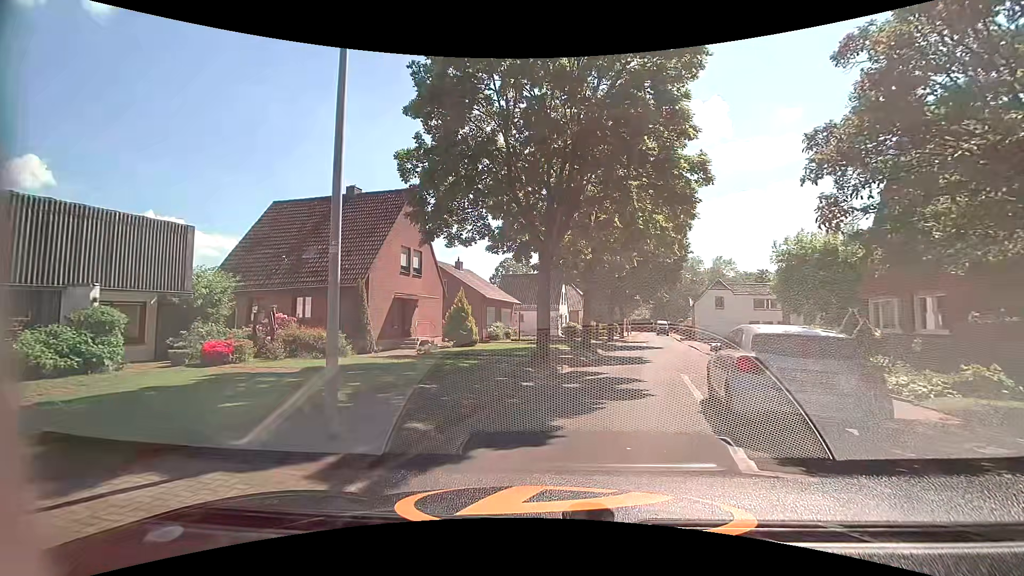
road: residential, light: Day
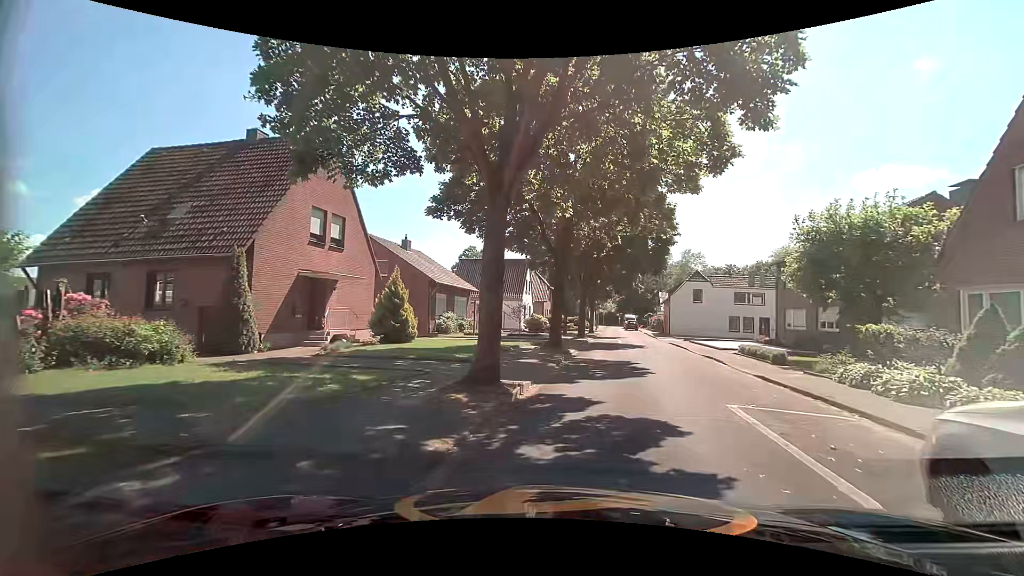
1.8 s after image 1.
(+0.3, +6.6) m; +5°
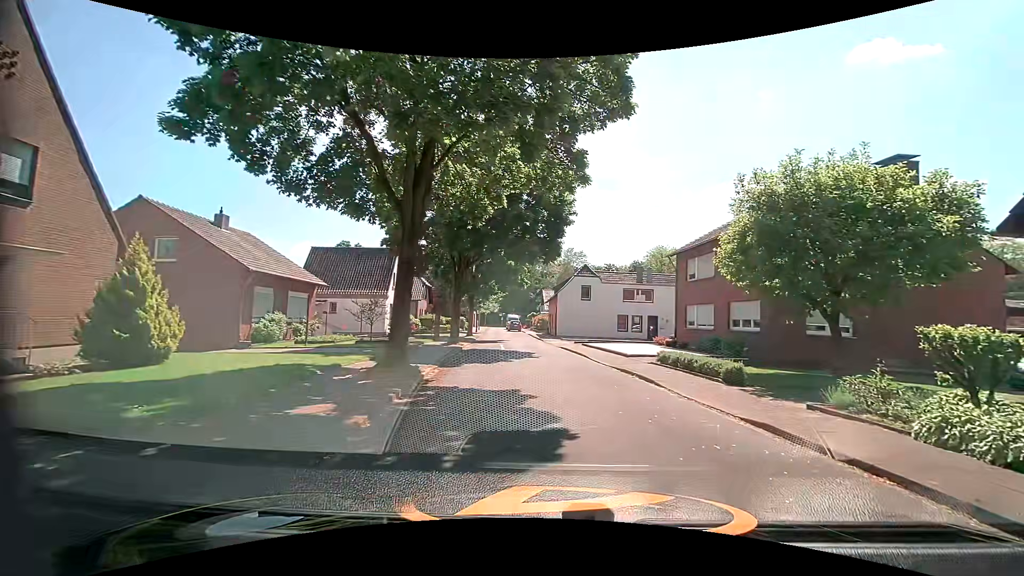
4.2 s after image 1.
(+0.9, +7.6) m; +13°
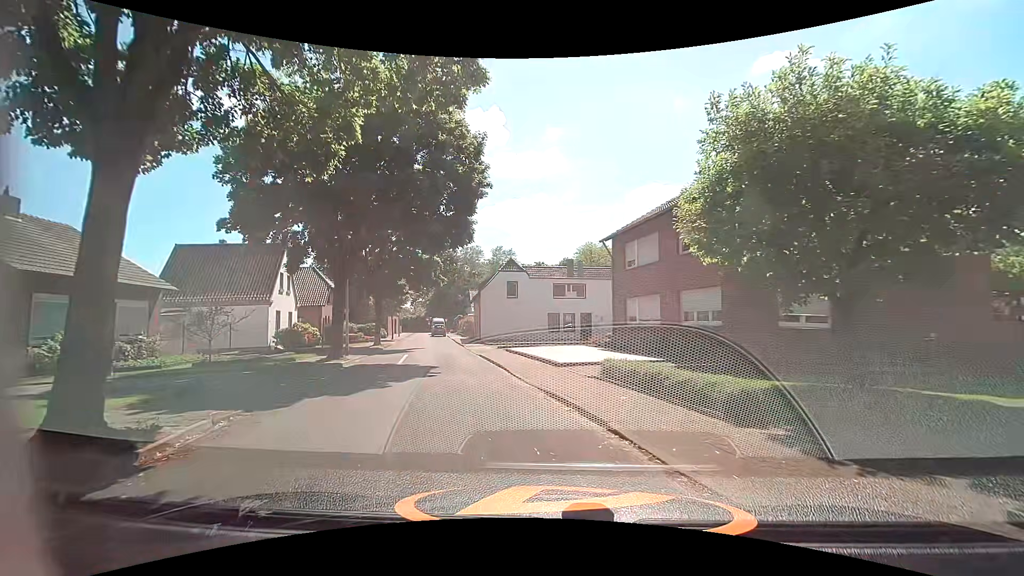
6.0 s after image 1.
(+0.9, +6.1) m; +8°
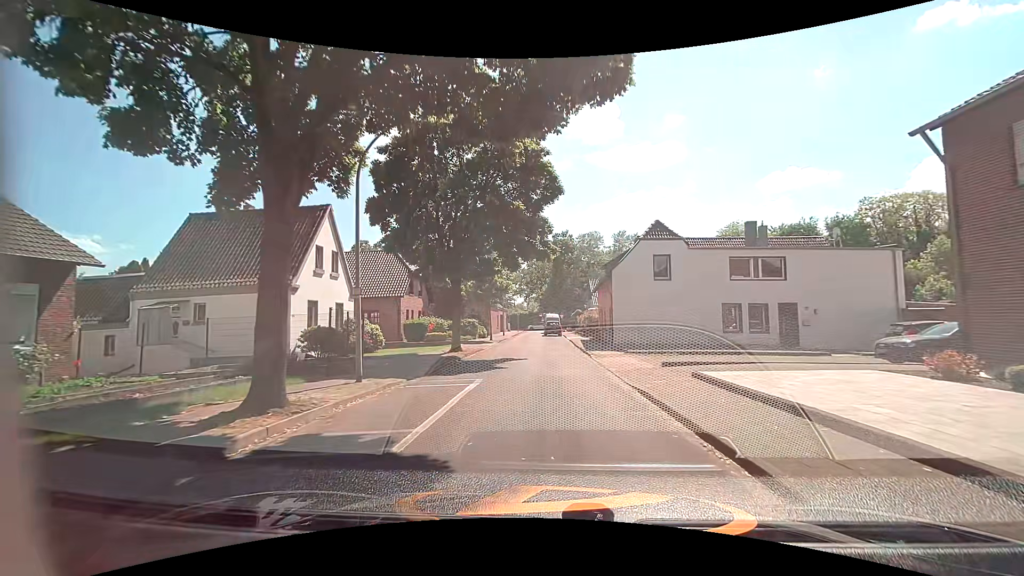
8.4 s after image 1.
(-2.2, +13.8) m; -13°
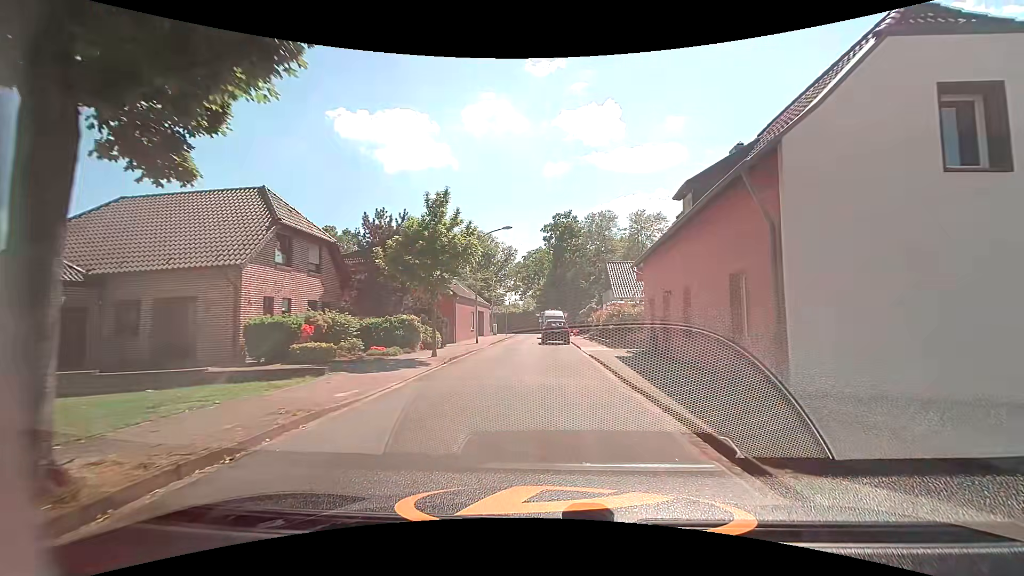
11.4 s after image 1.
(+0.2, +19.9) m; +1°
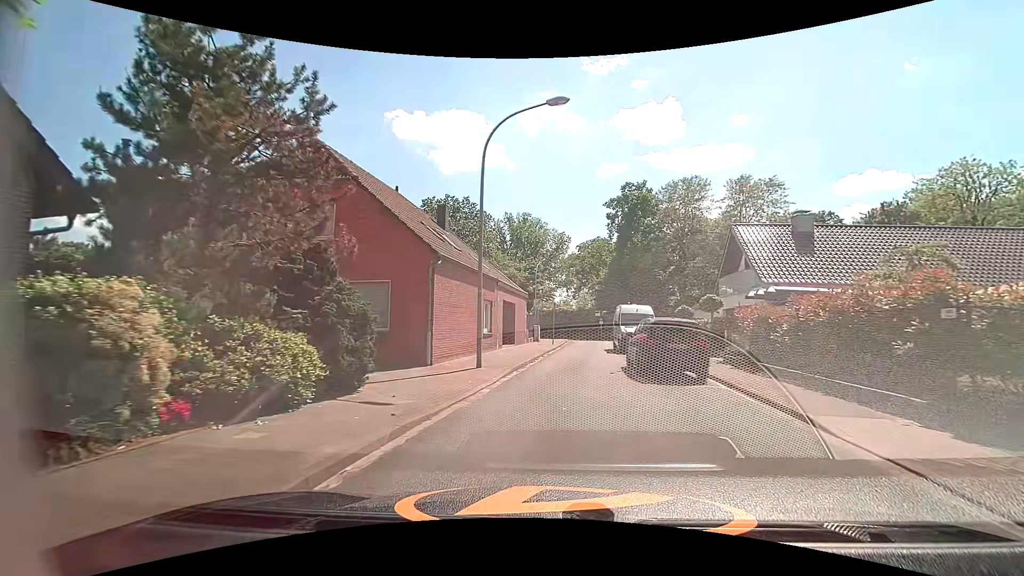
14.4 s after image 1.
(-1.4, +19.0) m; -6°
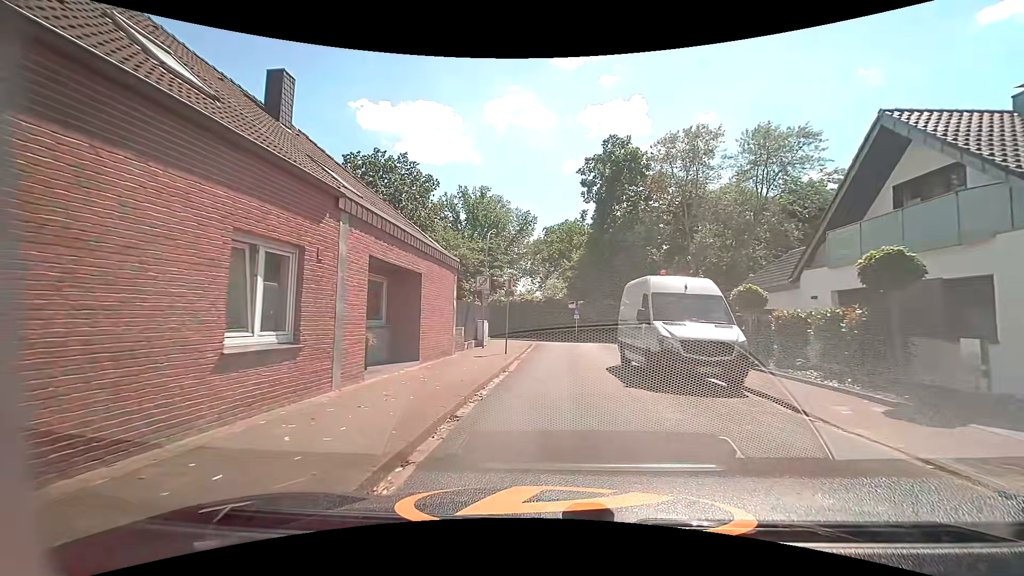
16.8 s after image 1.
(+0.5, +14.9) m; +3°
